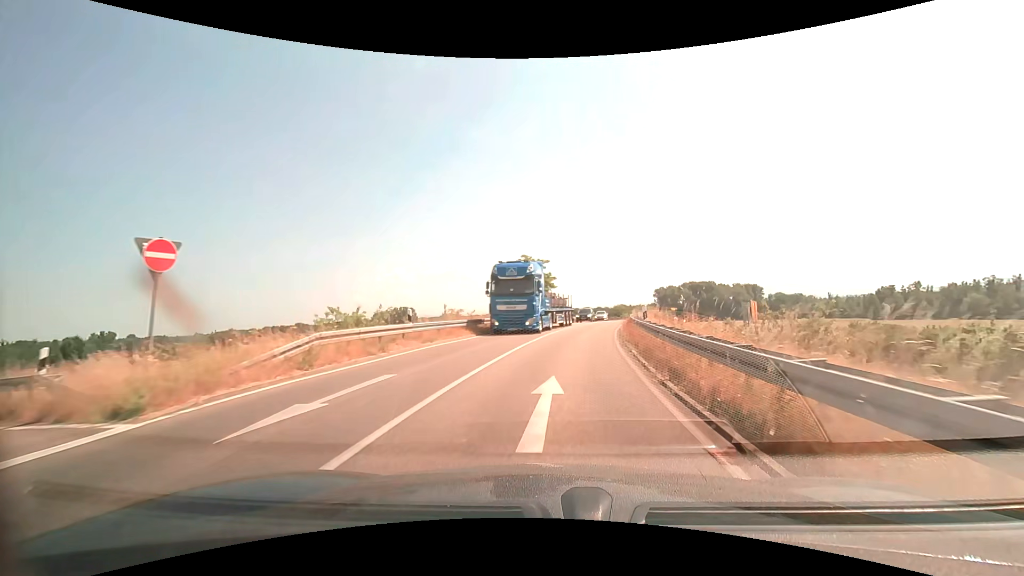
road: trunk_link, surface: asphalt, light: Day
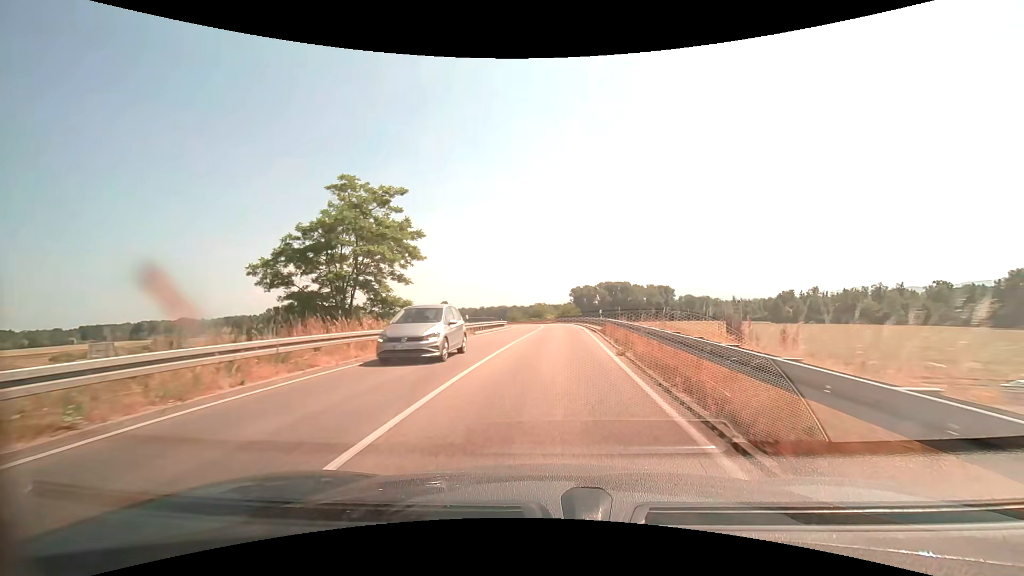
(+2.8, +32.0) m; +10°
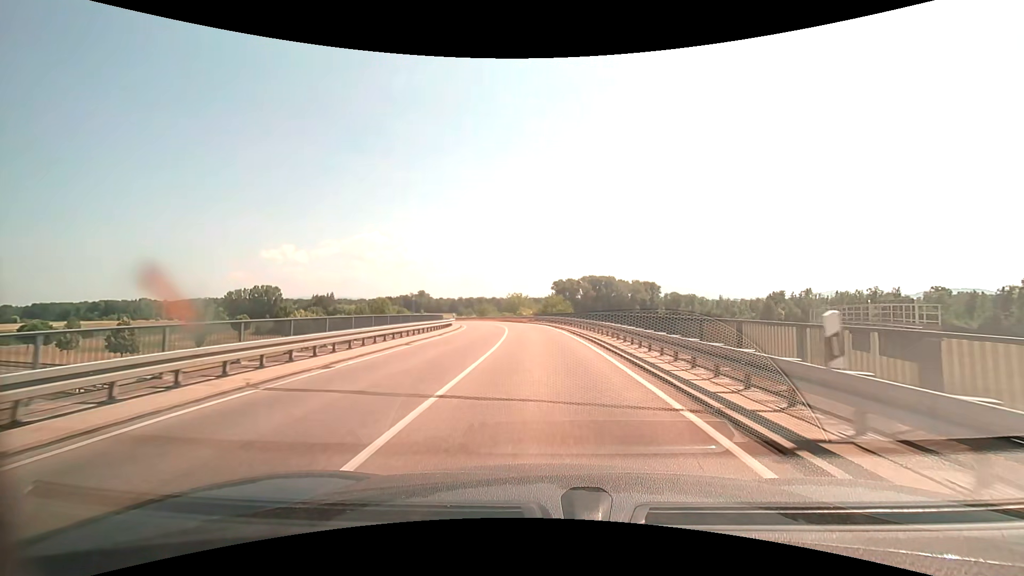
(+0.6, +29.1) m; +2°
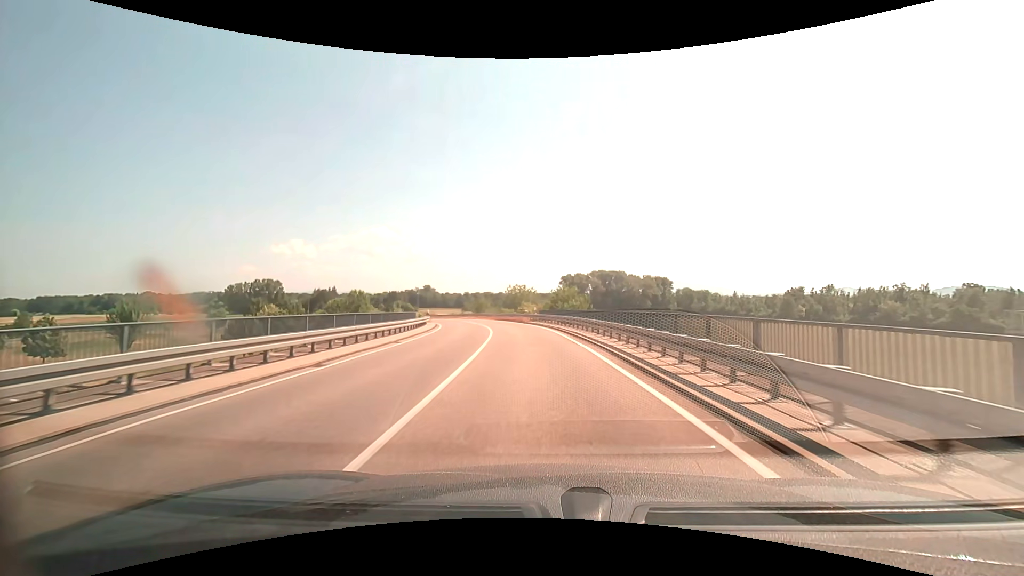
(-0.1, +15.7) m; -1°
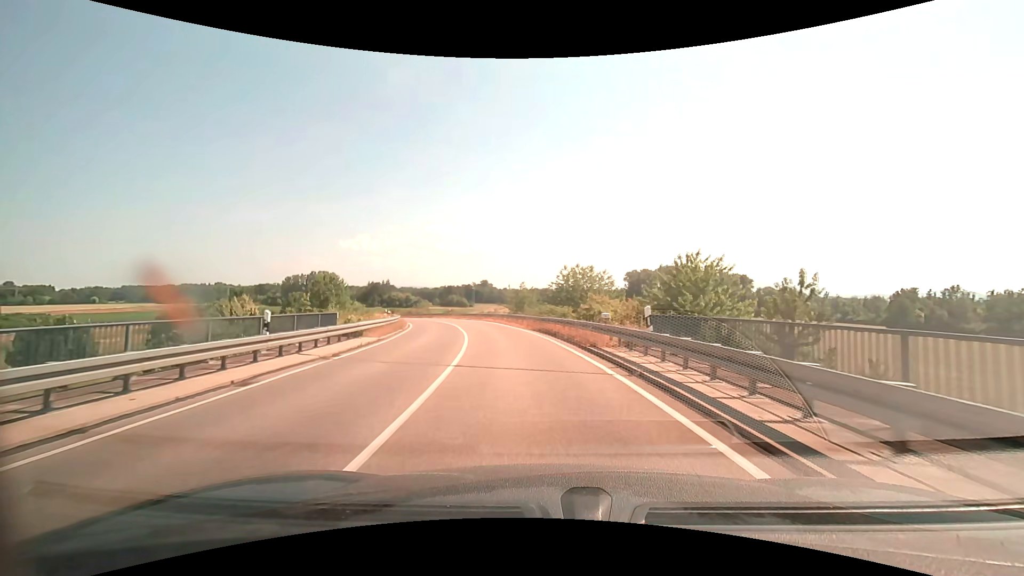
(-1.5, +29.9) m; -7°
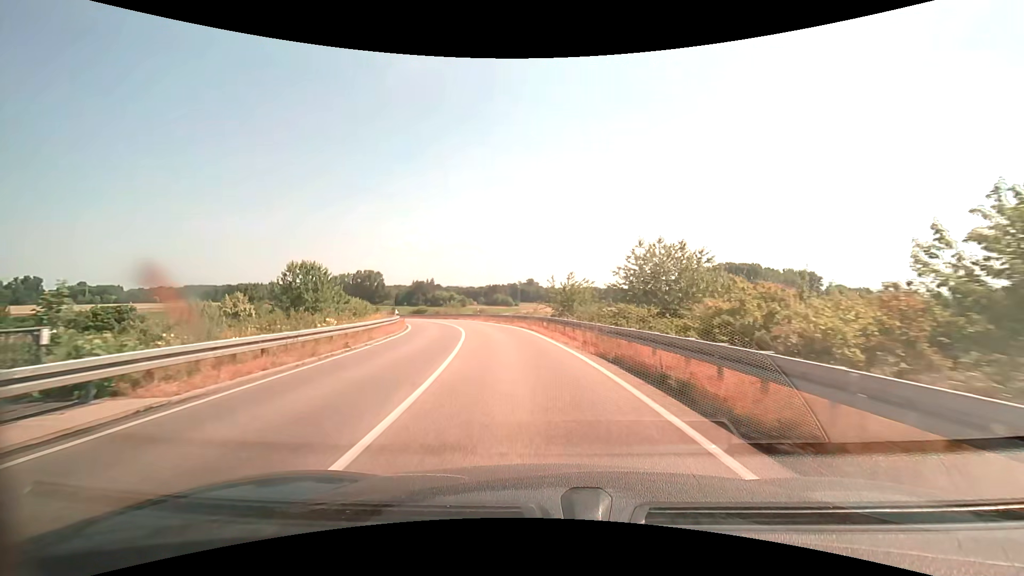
(-0.6, +14.7) m; -5°
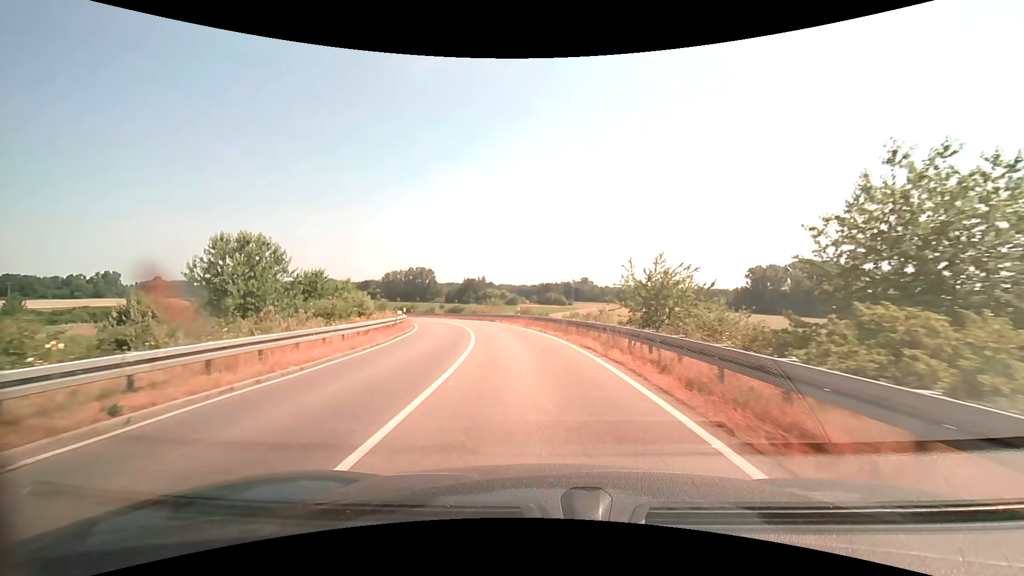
(-0.9, +14.7) m; -6°
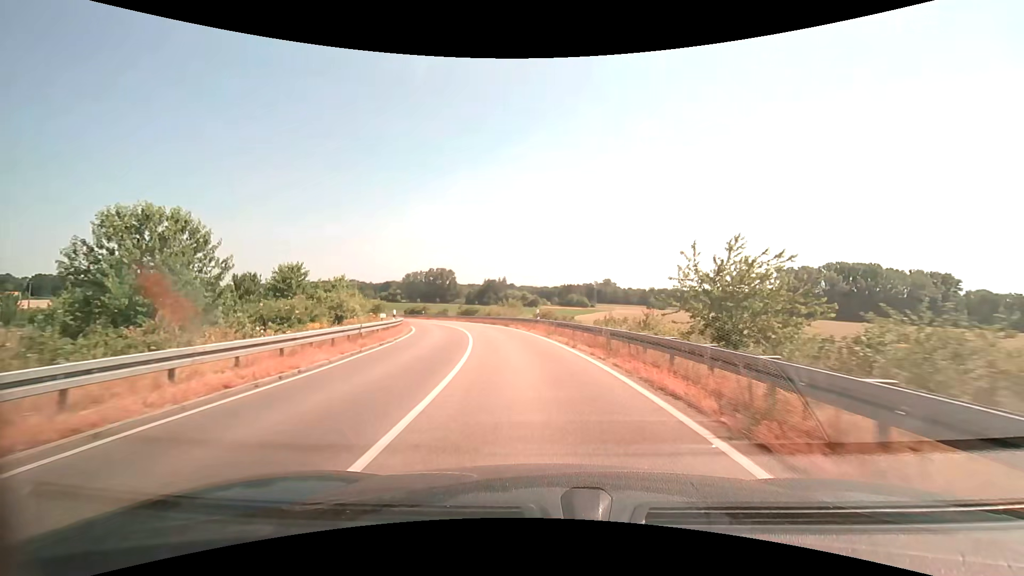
(-0.2, +7.4) m; -2°
(0, +10) (-1, +20) (-3, +30) (-5, +40) (-8, +49) (-11, +59) (-15, +68) (-20, +77) (-25, +85) (-31, +93) m
